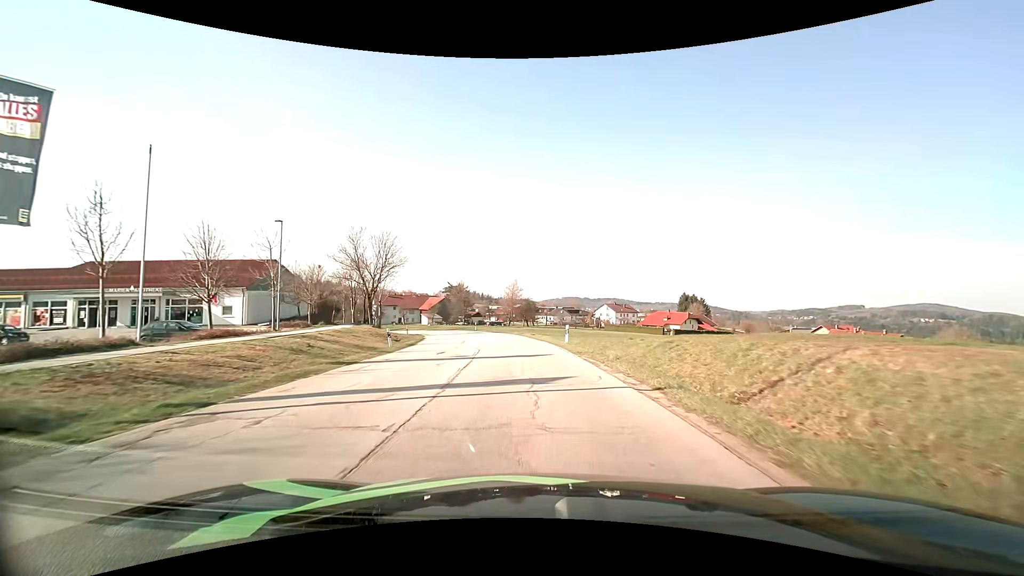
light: Day
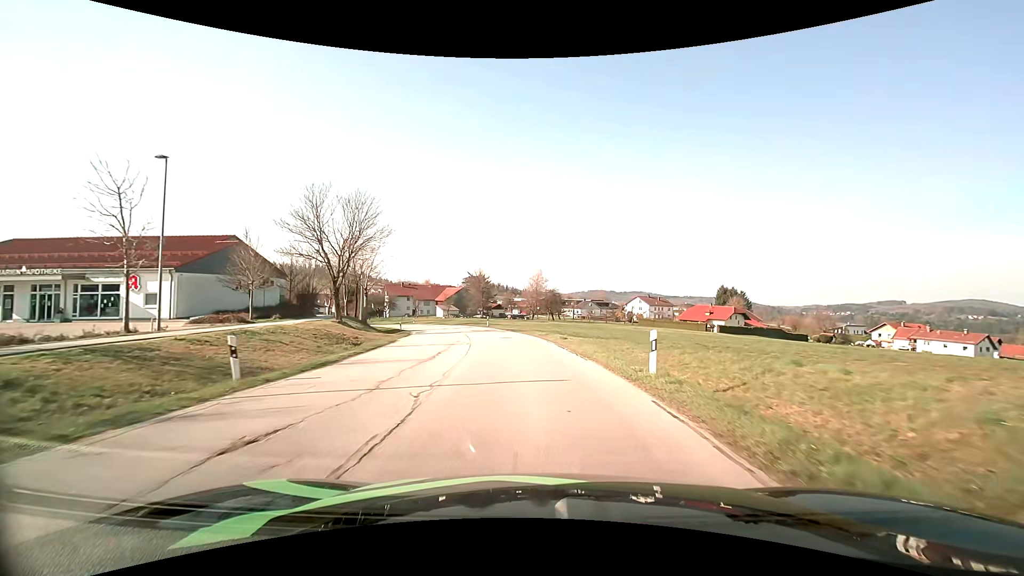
(-0.3, +14.4) m; -3°
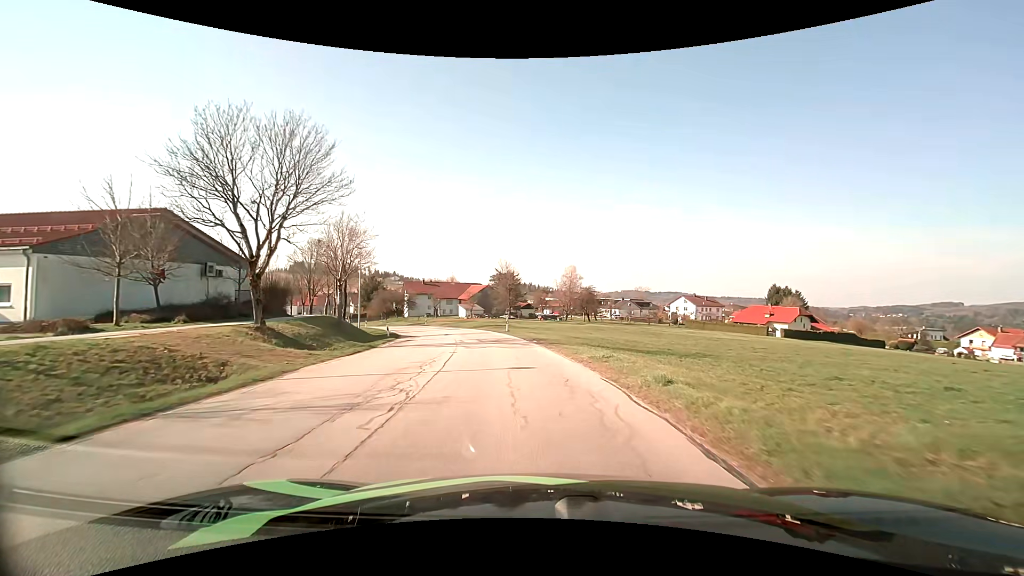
(-0.4, +14.3) m; -3°
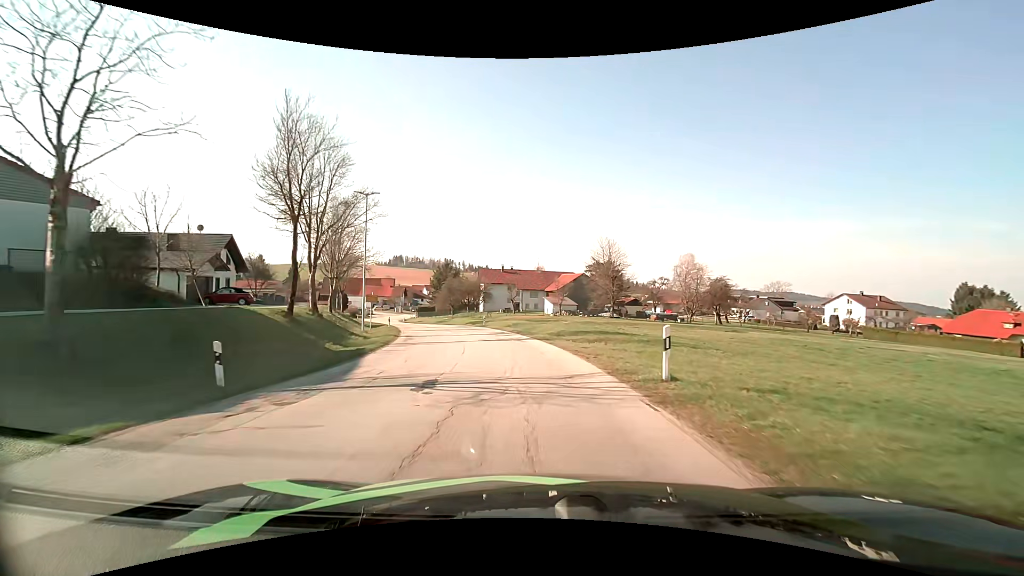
(-2.7, +28.2) m; -11°
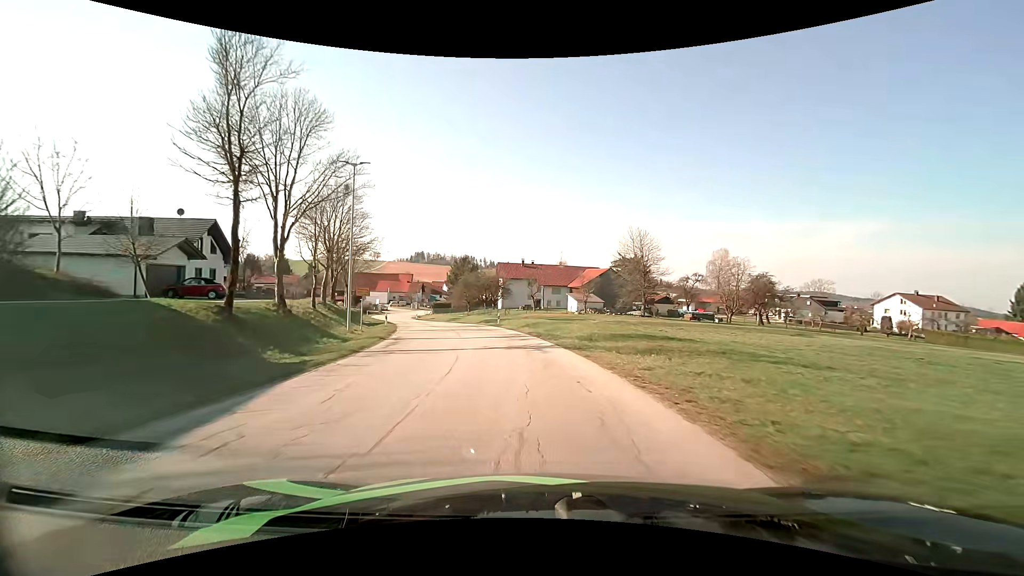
(-0.1, +7.1) m; -2°
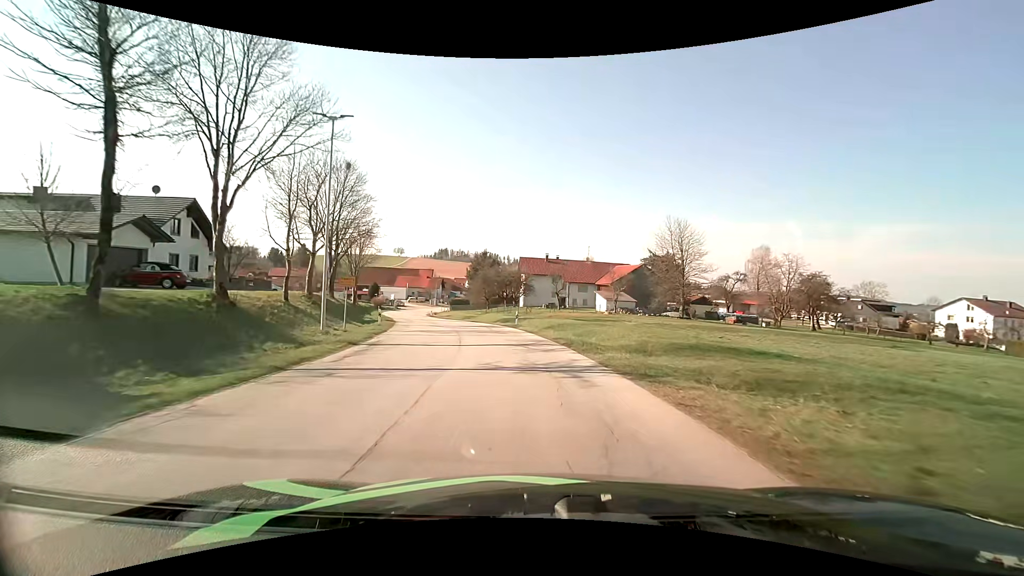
(-0.2, +7.1) m; -3°
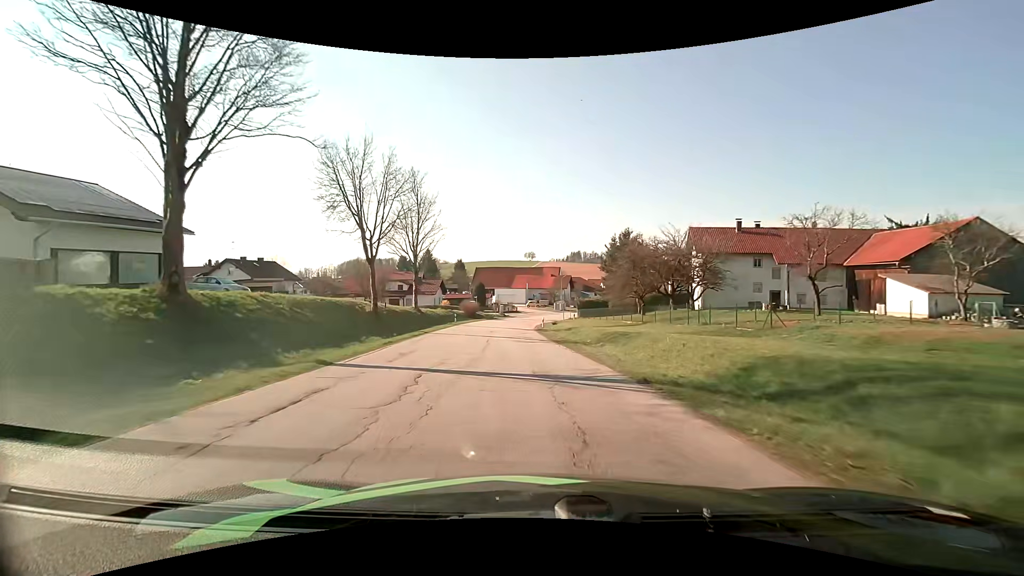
(-4.4, +35.7) m; -15°
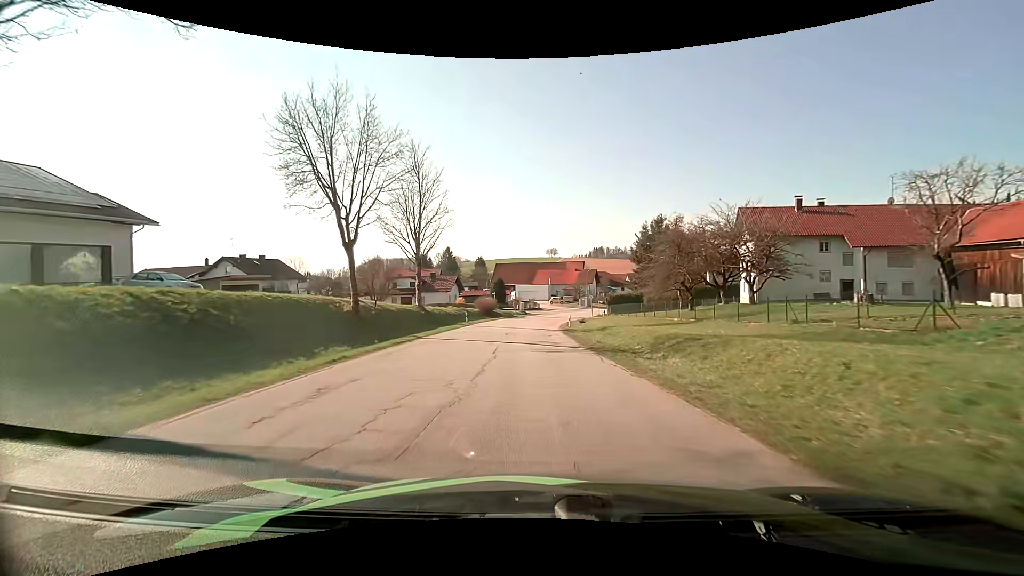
(-0.2, +7.5) m; -3°
